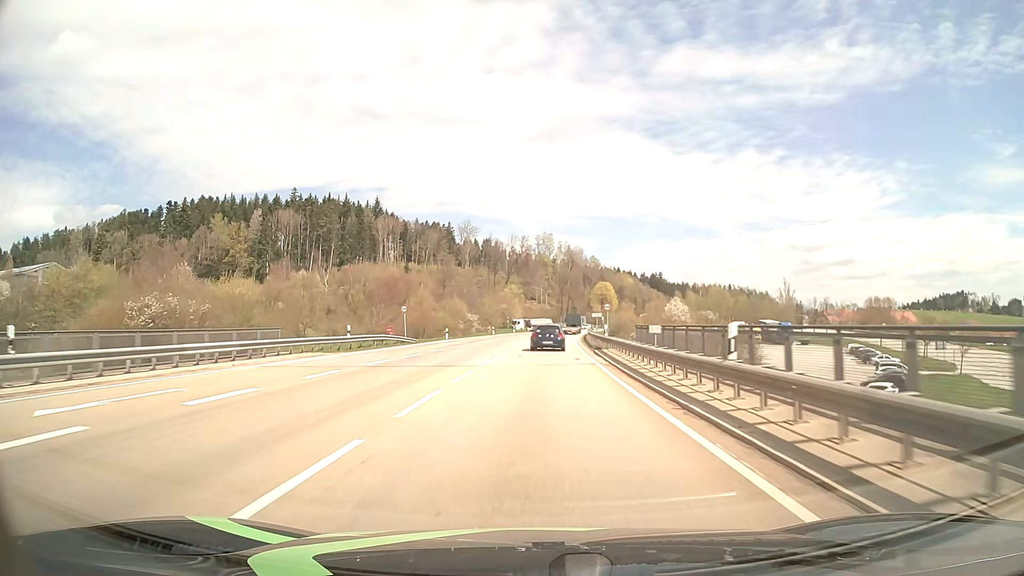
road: primary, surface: asphalt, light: Day
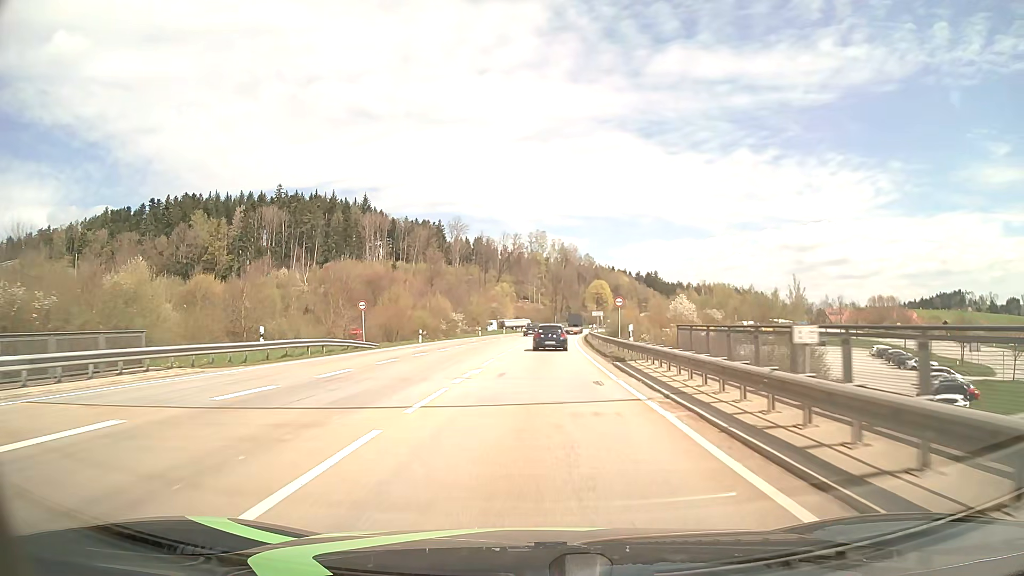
(+0.1, +11.1) m; +1°
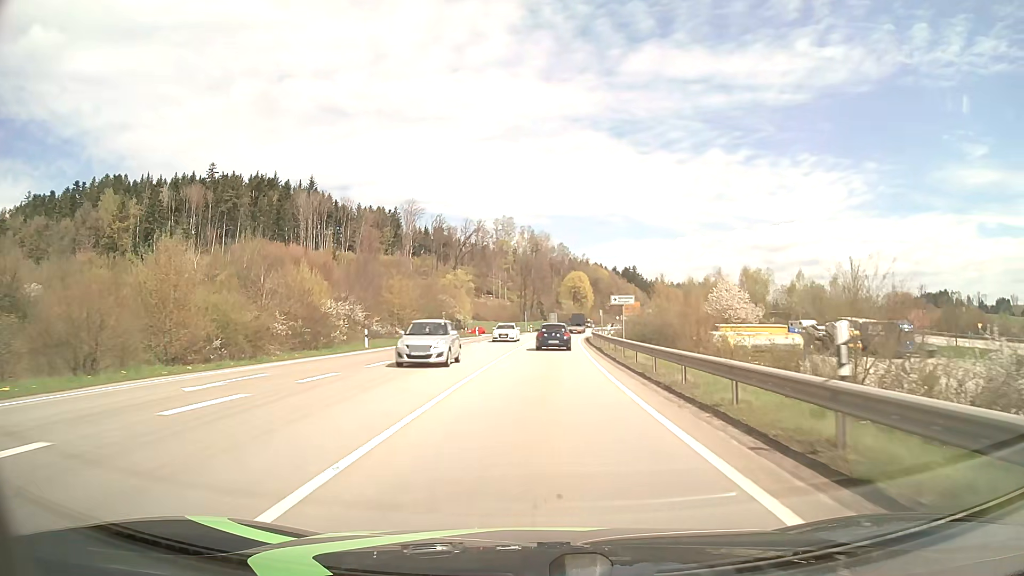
(+0.9, +44.2) m; +3°
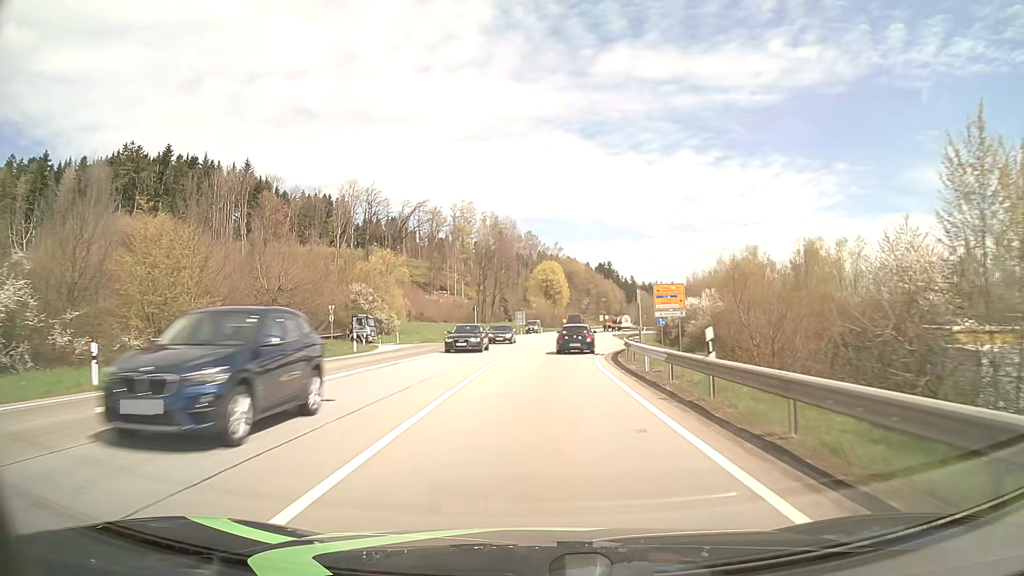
(+1.1, +43.1) m; +3°
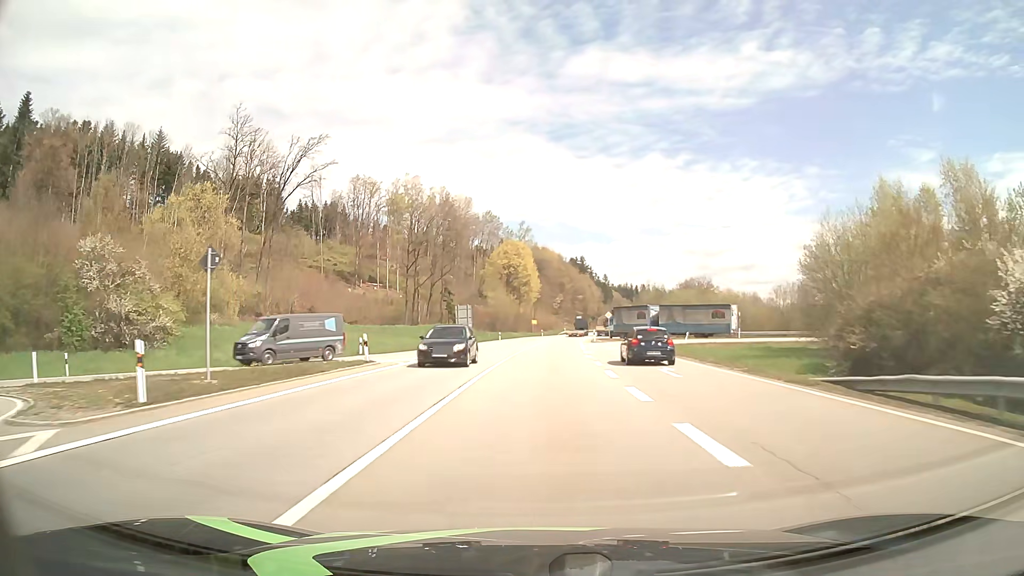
(+1.4, +52.0) m; +3°
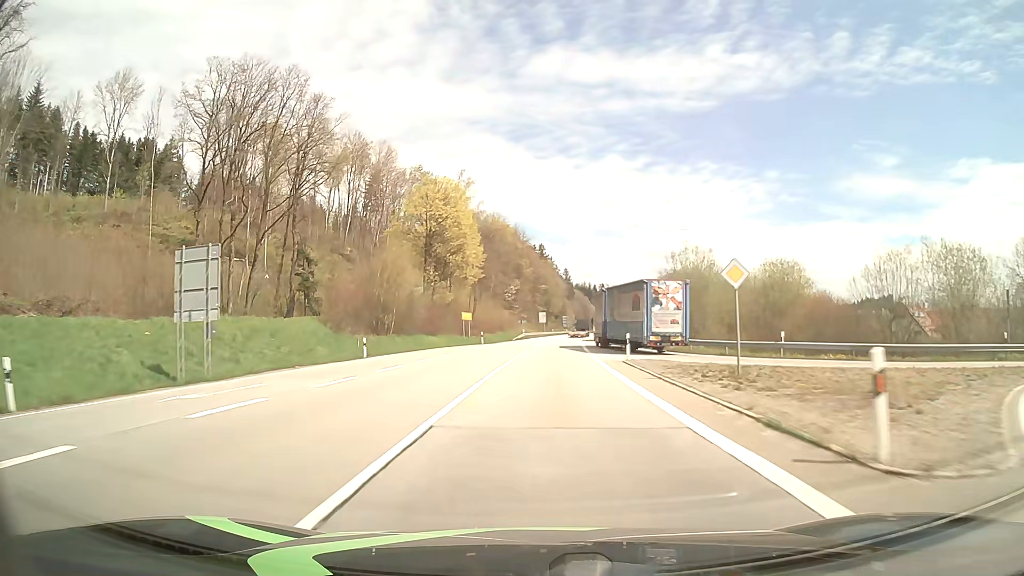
(+1.8, +58.0) m; +4°
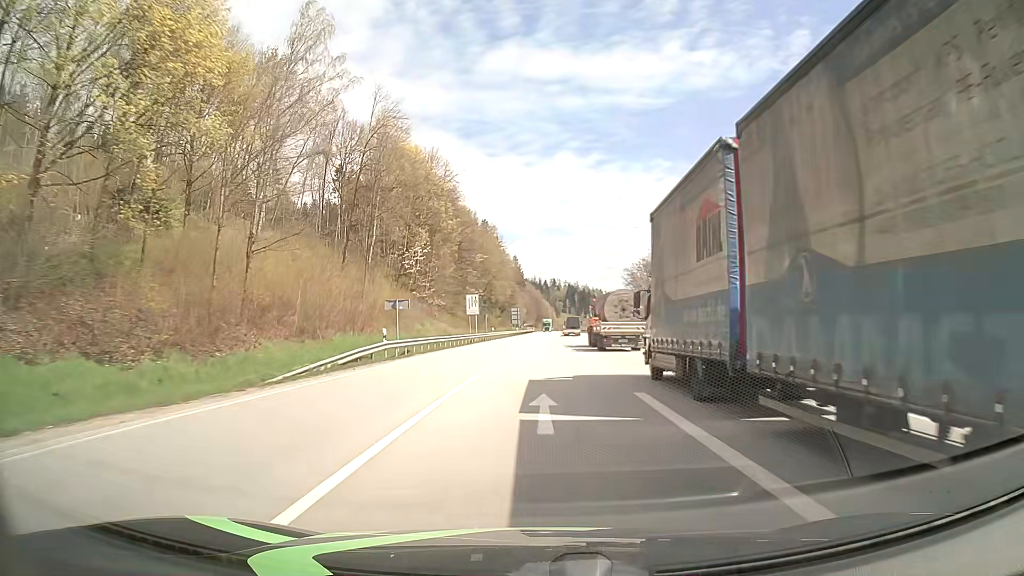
(+2.6, +64.9) m; +4°
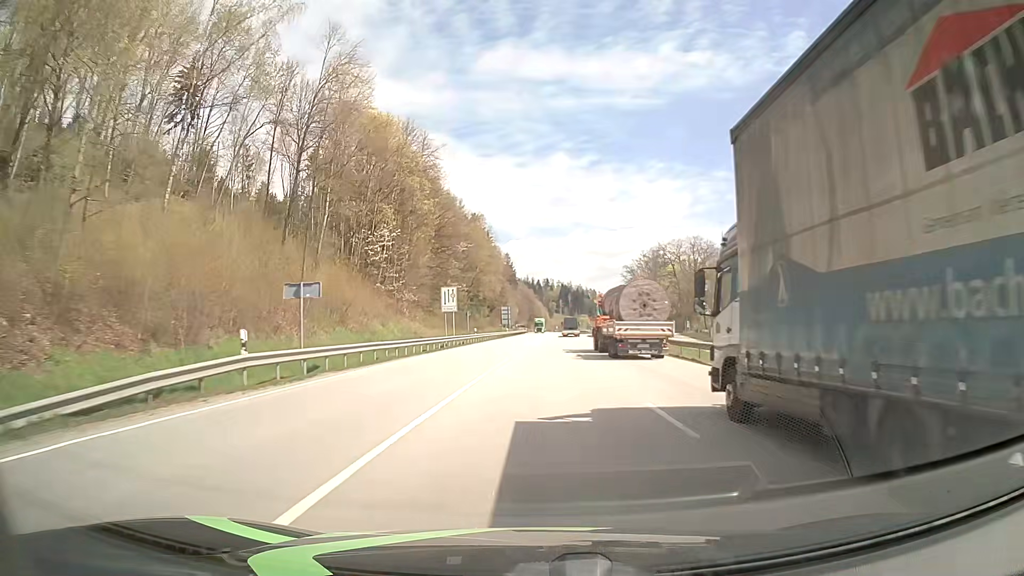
(0.0, +13.8) m; 0°
